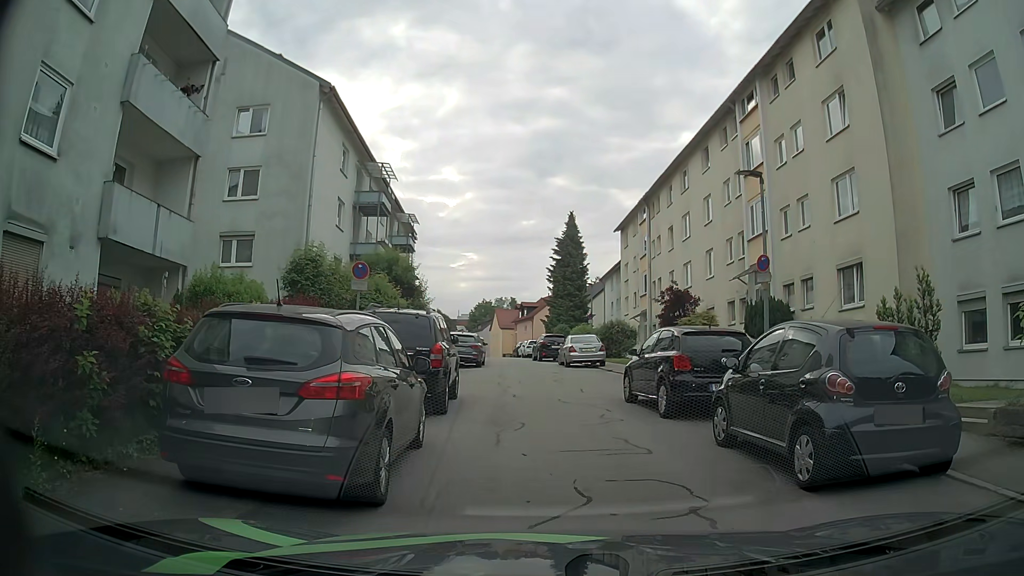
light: Day
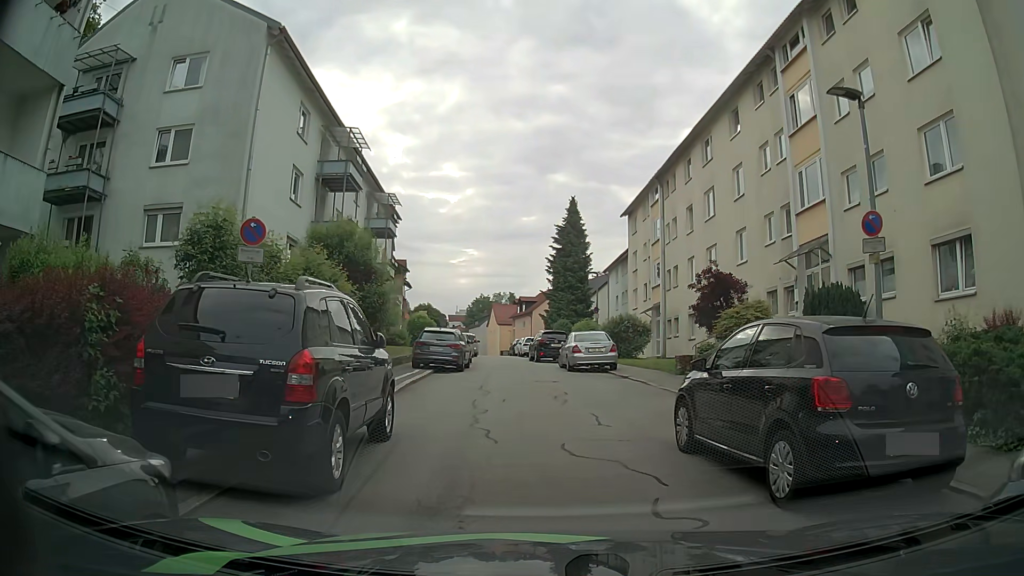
(0.0, +5.8) m; 0°
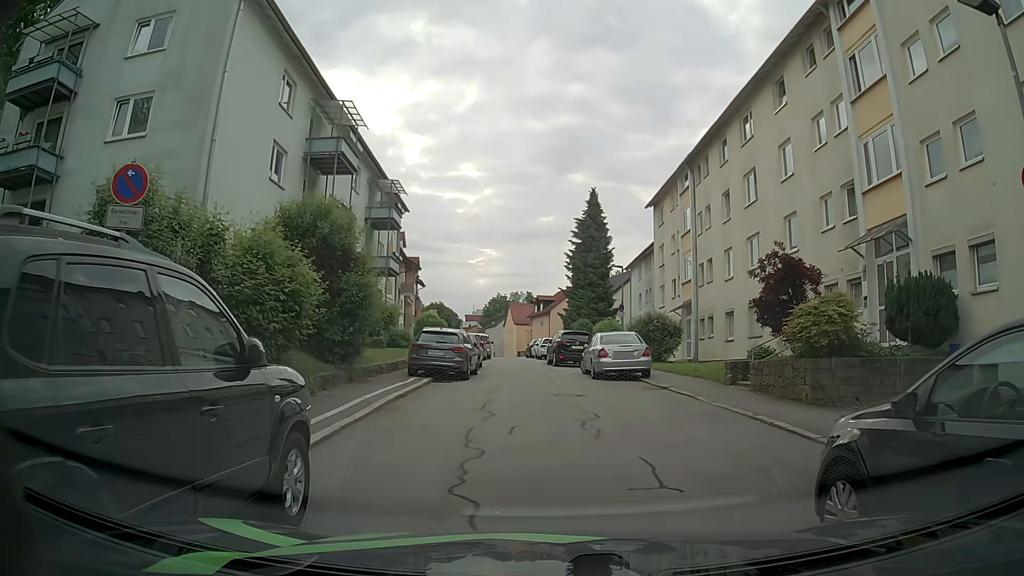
(-0.1, +3.7) m; -2°
